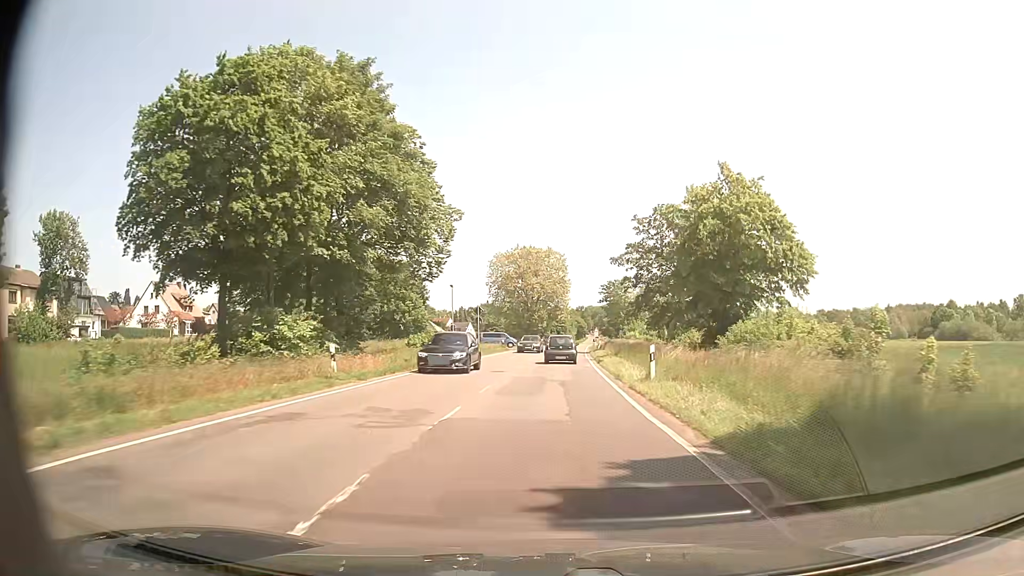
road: secondary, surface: asphalt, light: Day
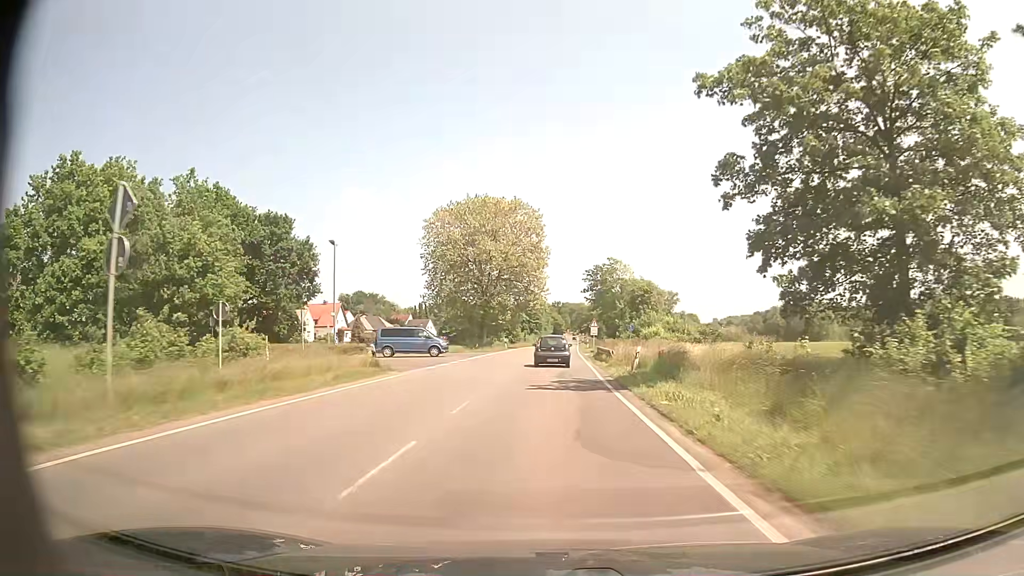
(+1.2, +41.9) m; +2°
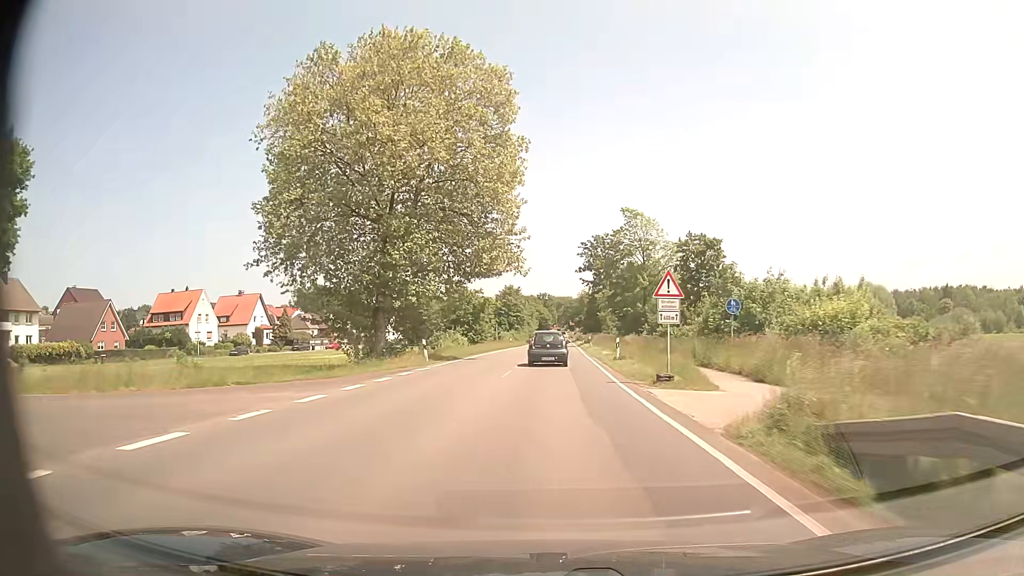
(+0.7, +41.5) m; +2°
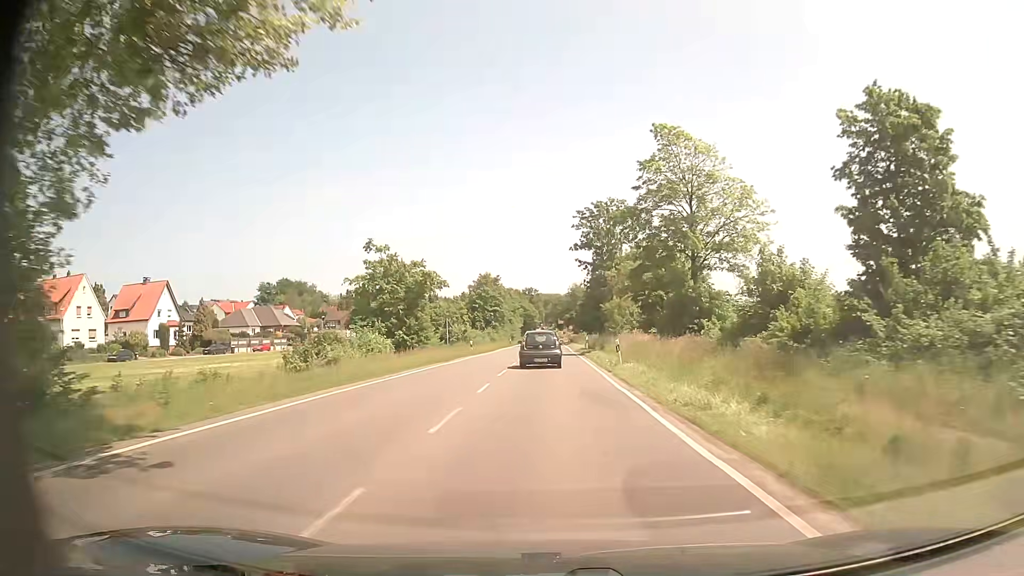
(+0.4, +30.2) m; +1°
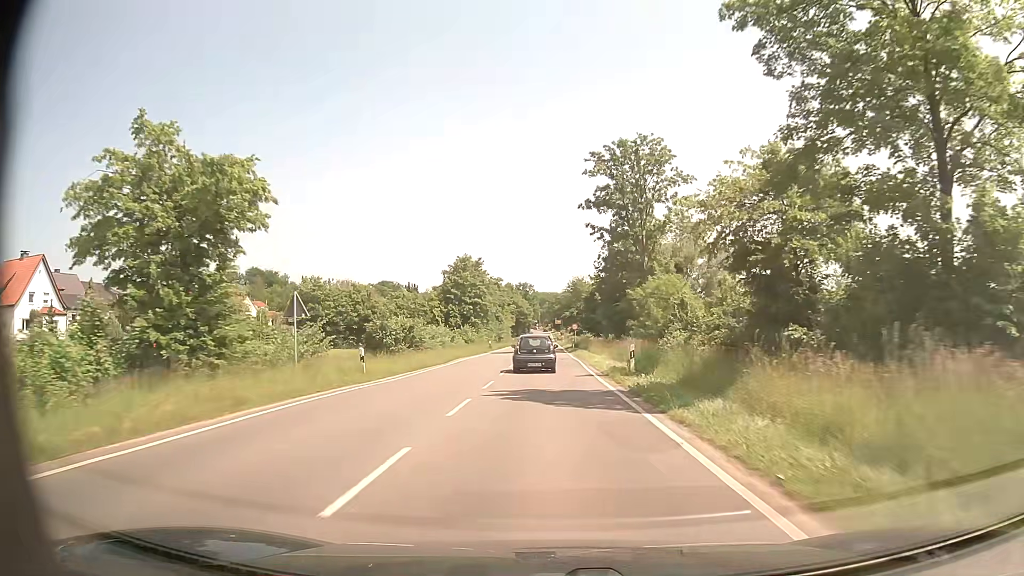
(+0.1, +29.4) m; 0°
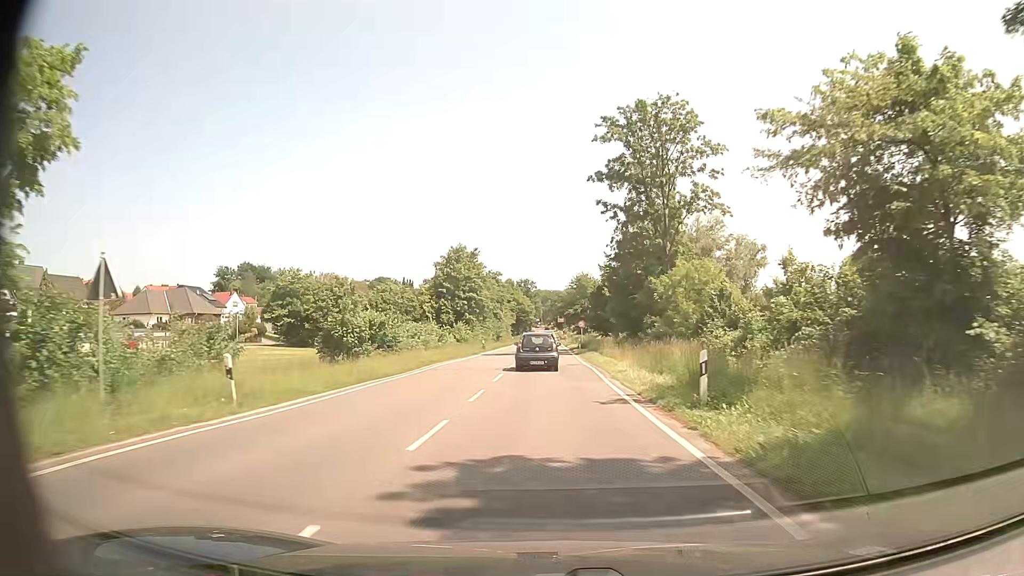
(0.0, +9.8) m; 0°
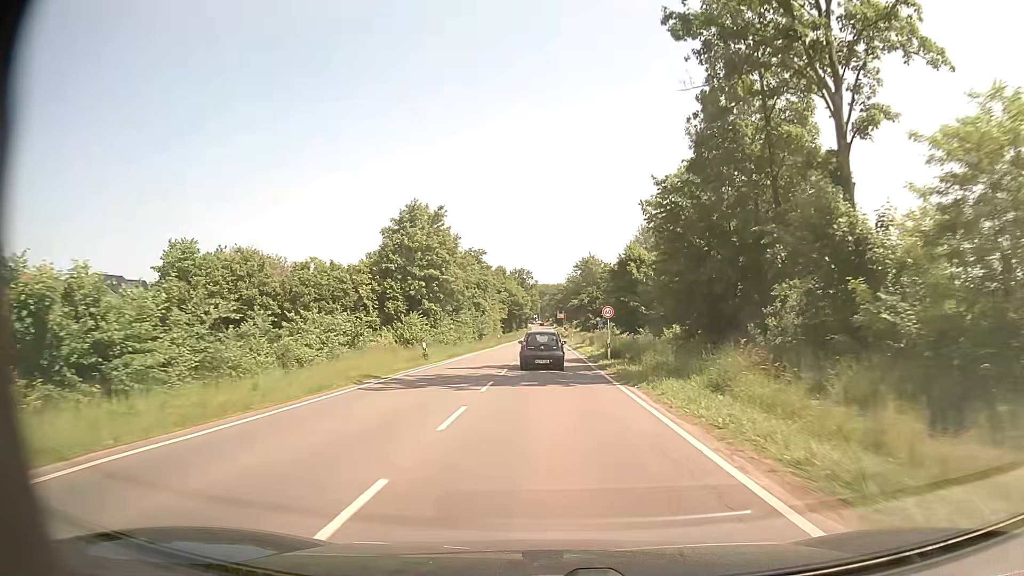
(0.0, +29.8) m; +1°
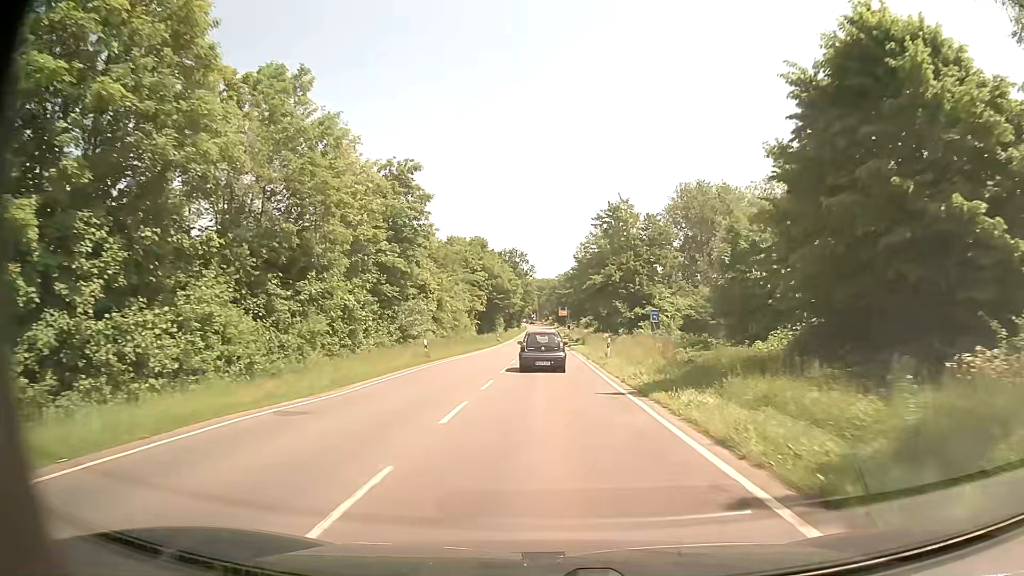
(-0.3, +49.8) m; 0°
(0, +10) (0, +20) (0, +30) (0, +40) (0, +50) (0, +60) (0, +70) (0, +80) (0, +90) (0, +100) m
